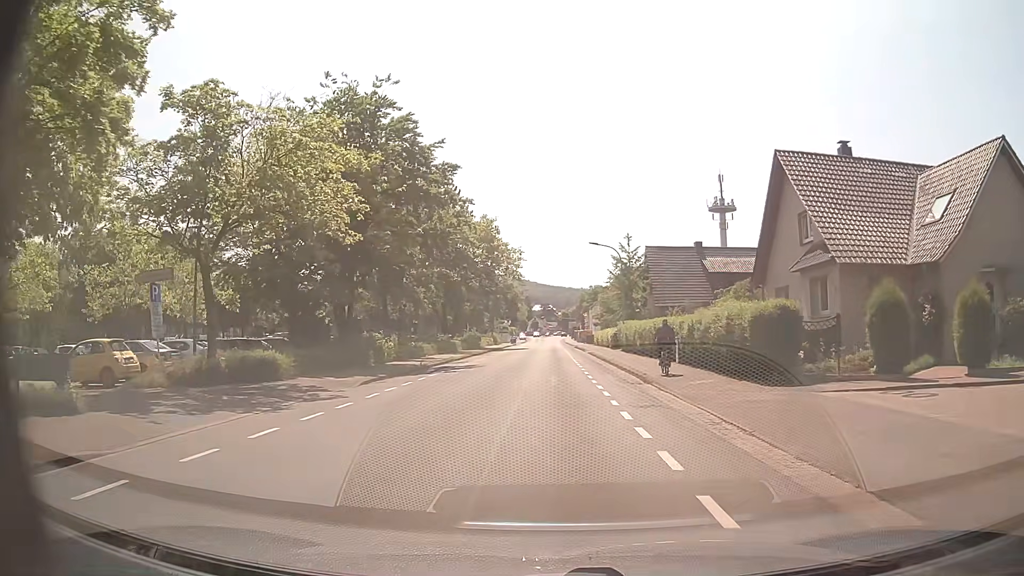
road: unclassified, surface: asphalt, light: Day
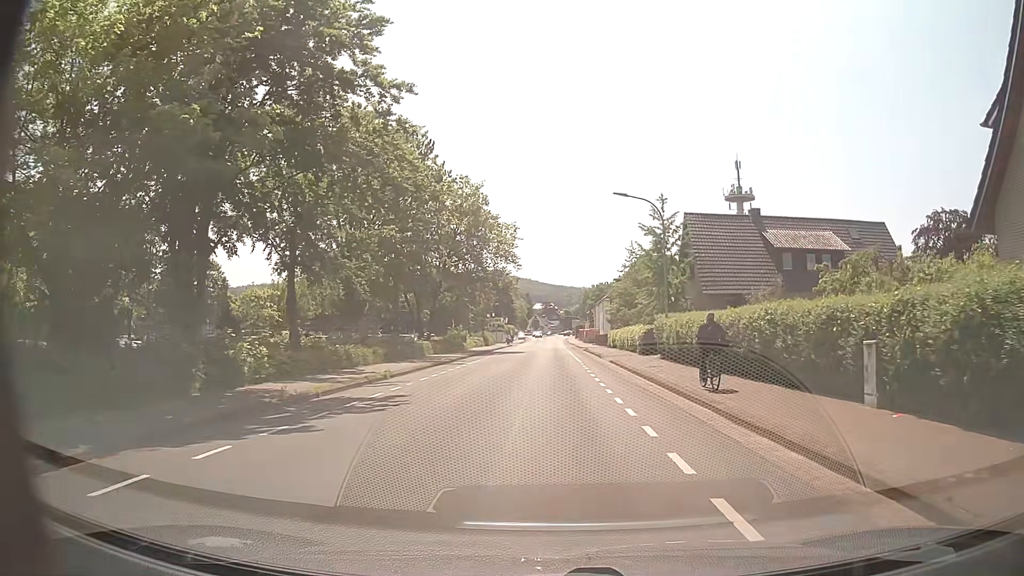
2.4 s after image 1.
(0.0, +17.0) m; 0°
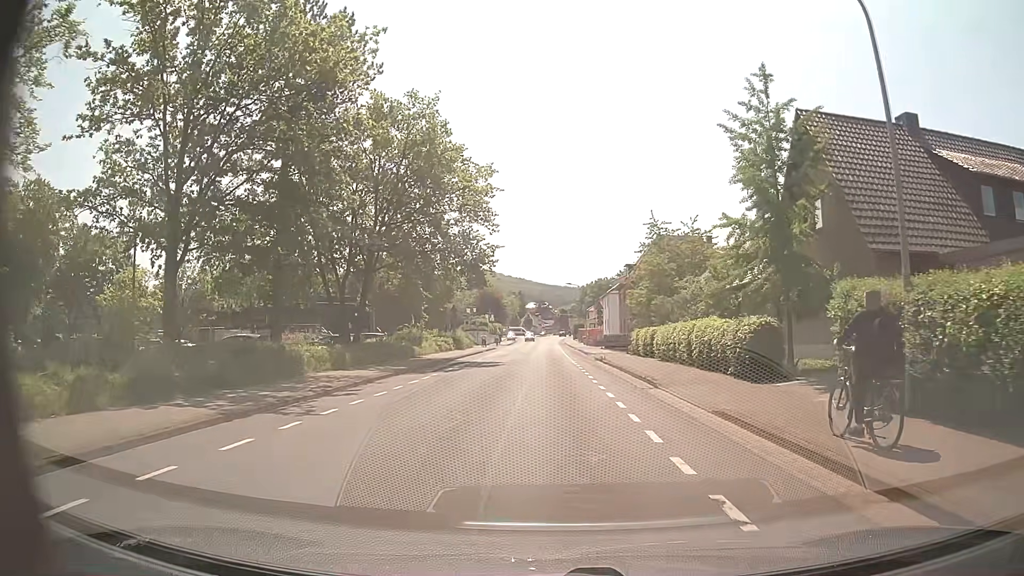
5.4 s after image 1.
(+0.1, +21.8) m; 0°
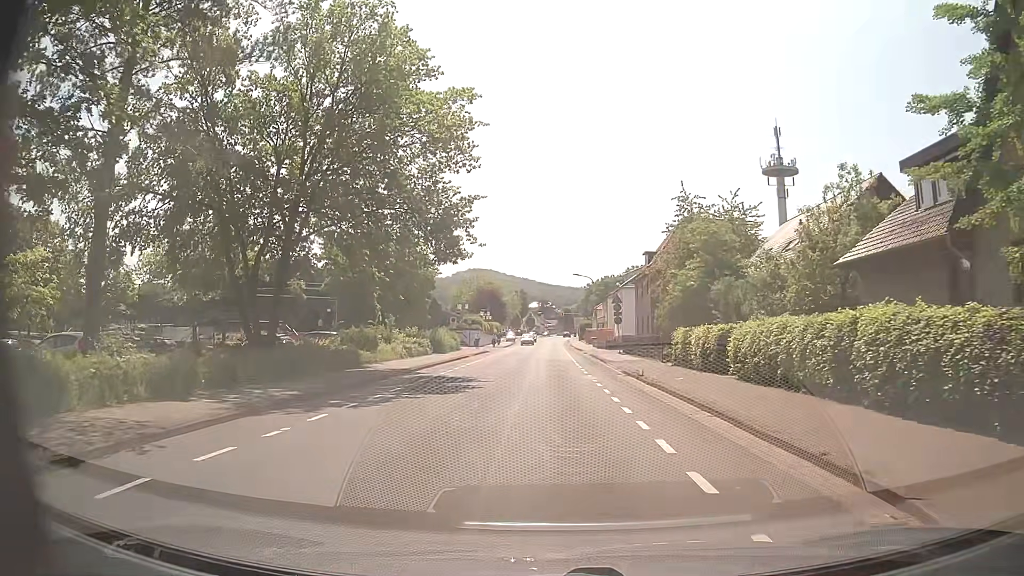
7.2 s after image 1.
(+0.1, +13.2) m; 0°
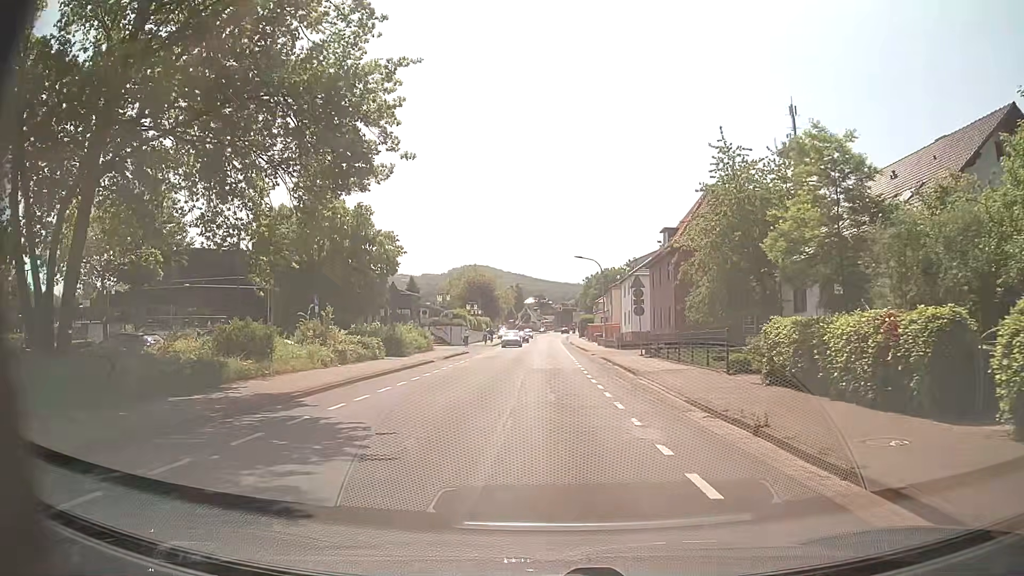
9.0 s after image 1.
(0.0, +13.1) m; 0°
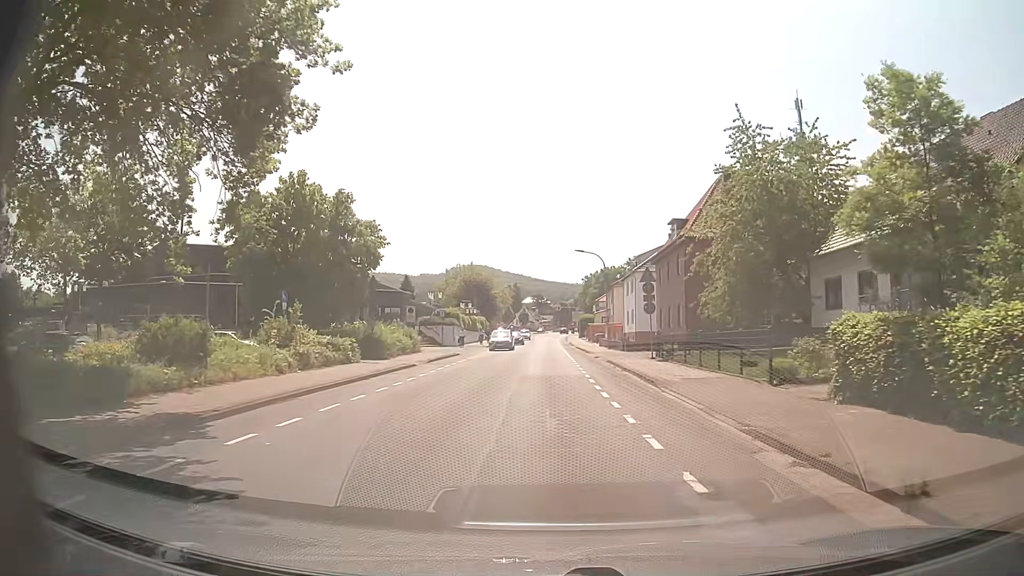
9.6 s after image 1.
(0.0, +4.4) m; 0°
